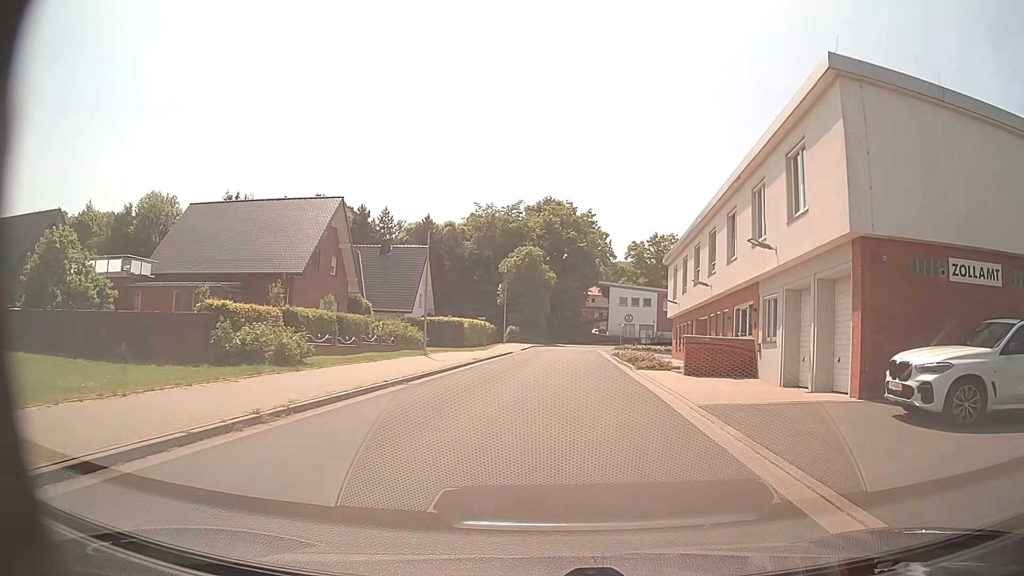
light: Day
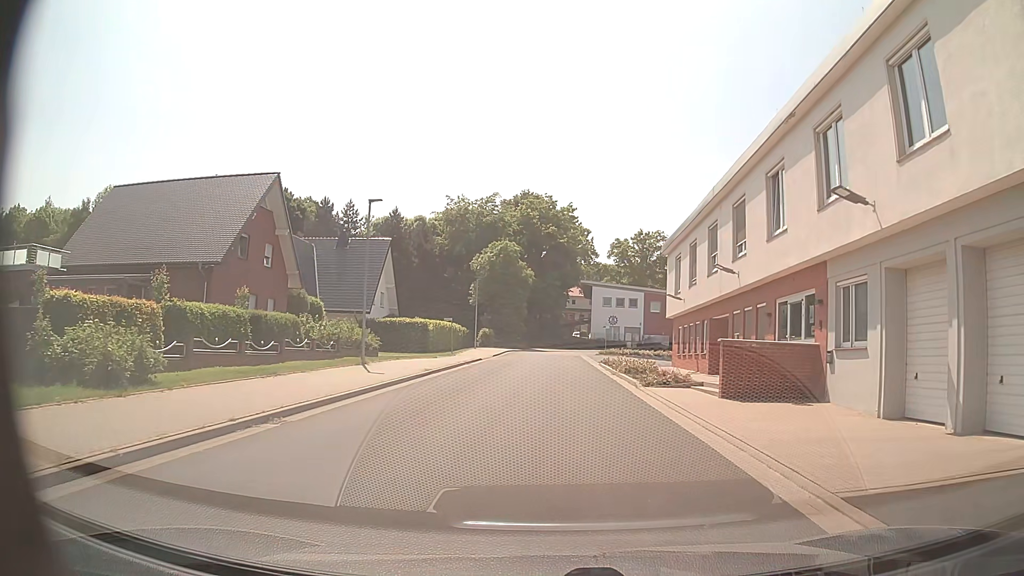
(+0.2, +7.5) m; +2°
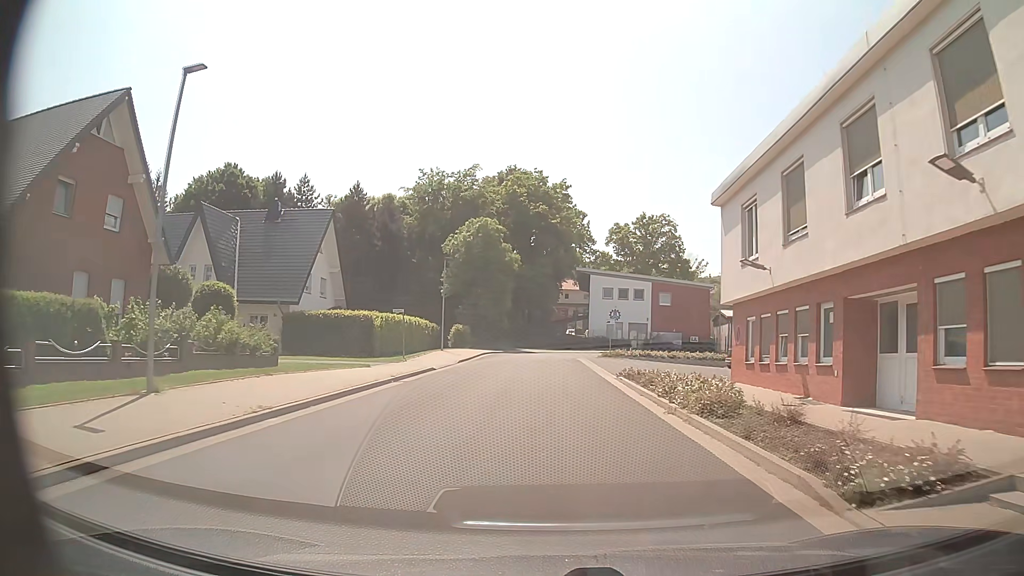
(+0.1, +13.9) m; +1°
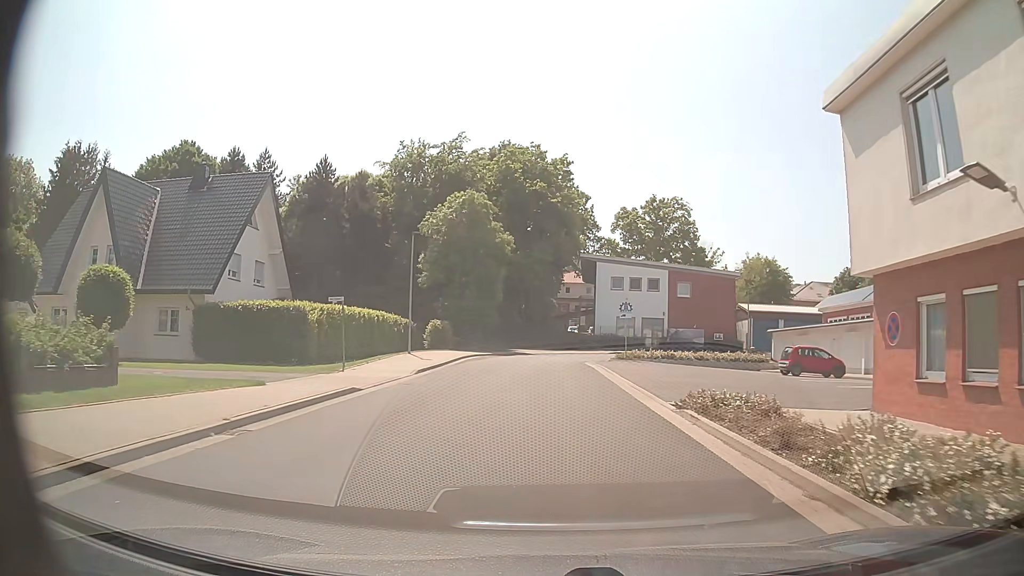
(0.0, +10.7) m; +1°
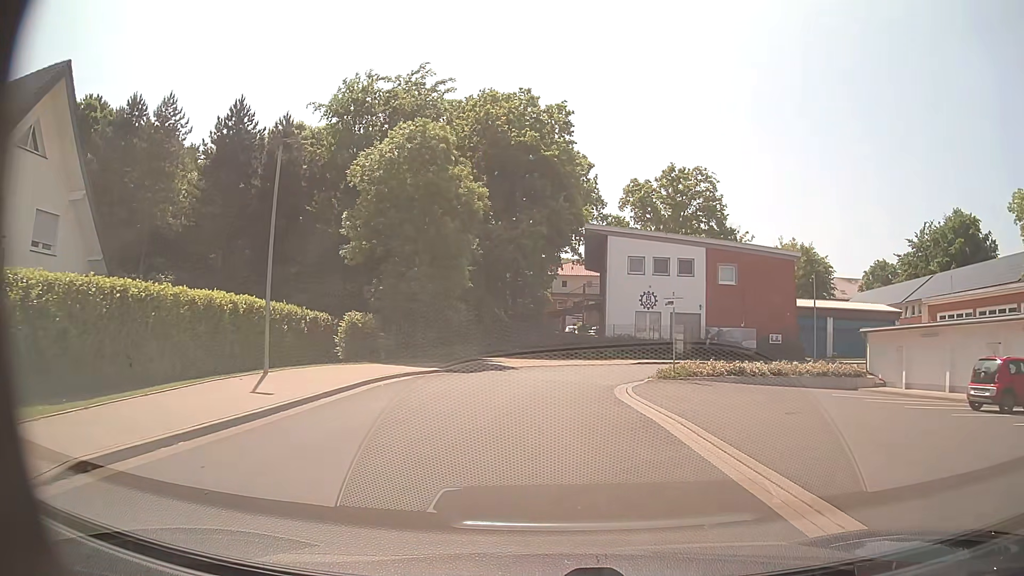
(0.0, +17.5) m; 0°
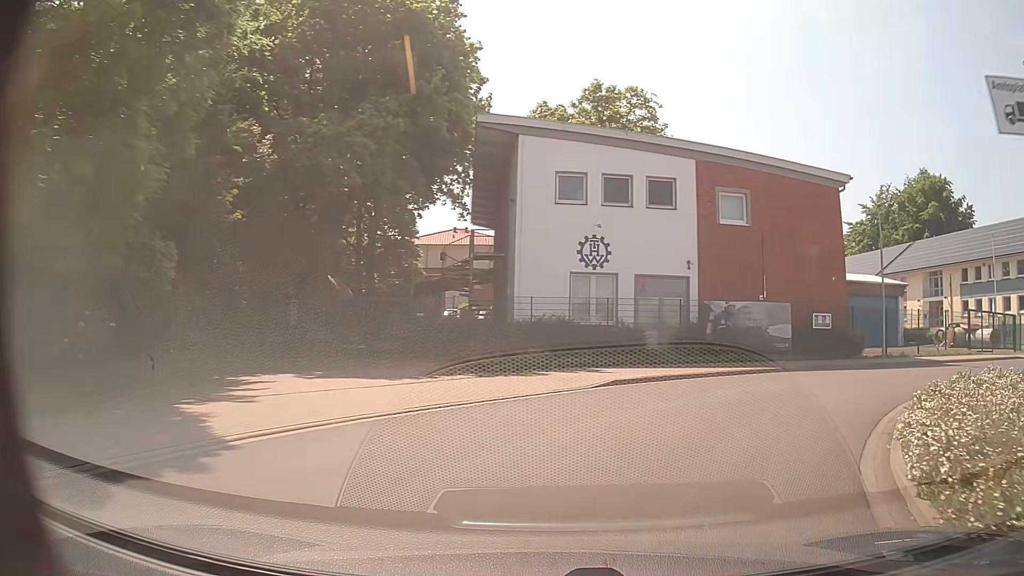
(+0.6, +20.9) m; +10°
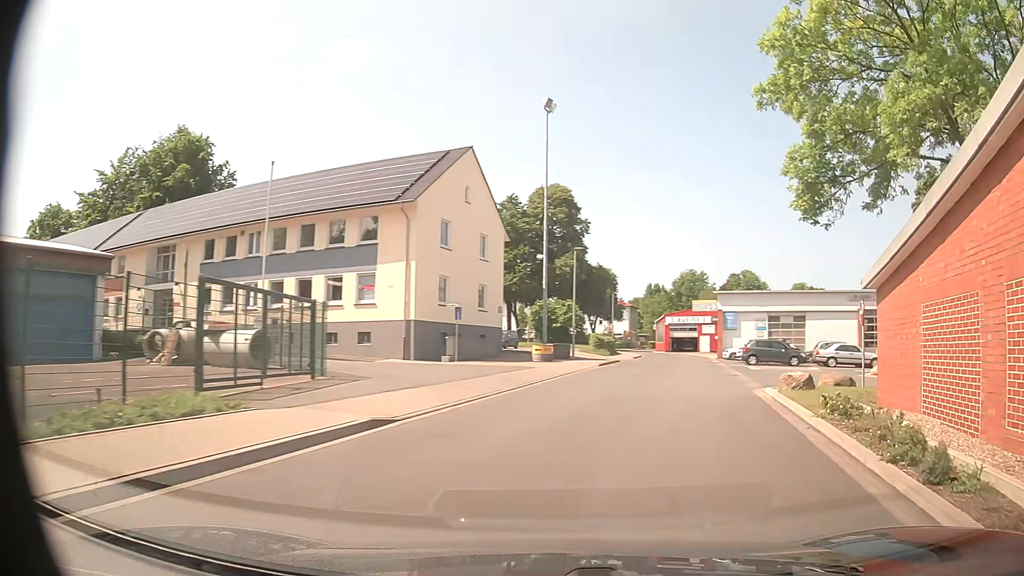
(+11.7, +18.7) m; +65°
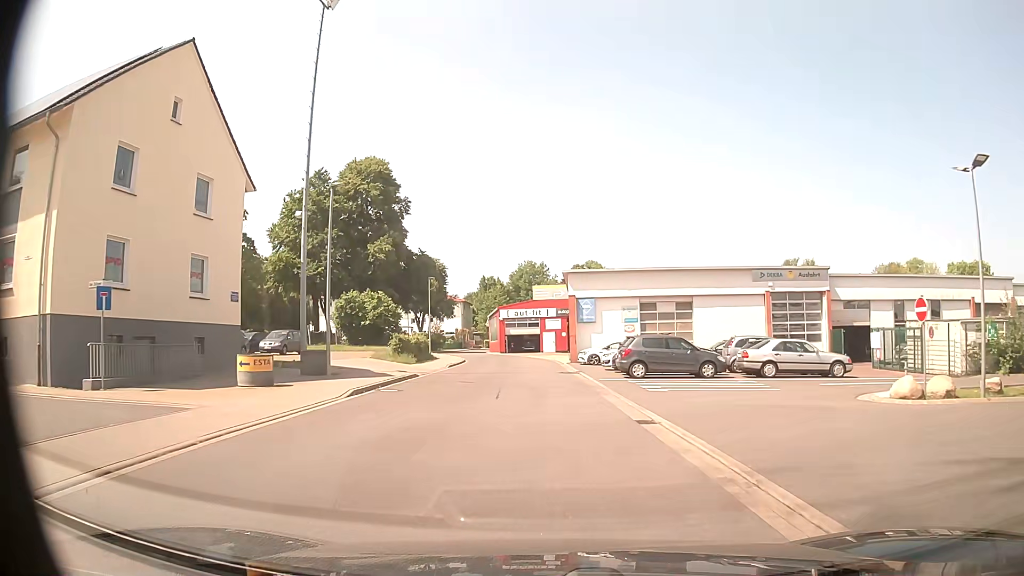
(+2.9, +15.7) m; +14°
